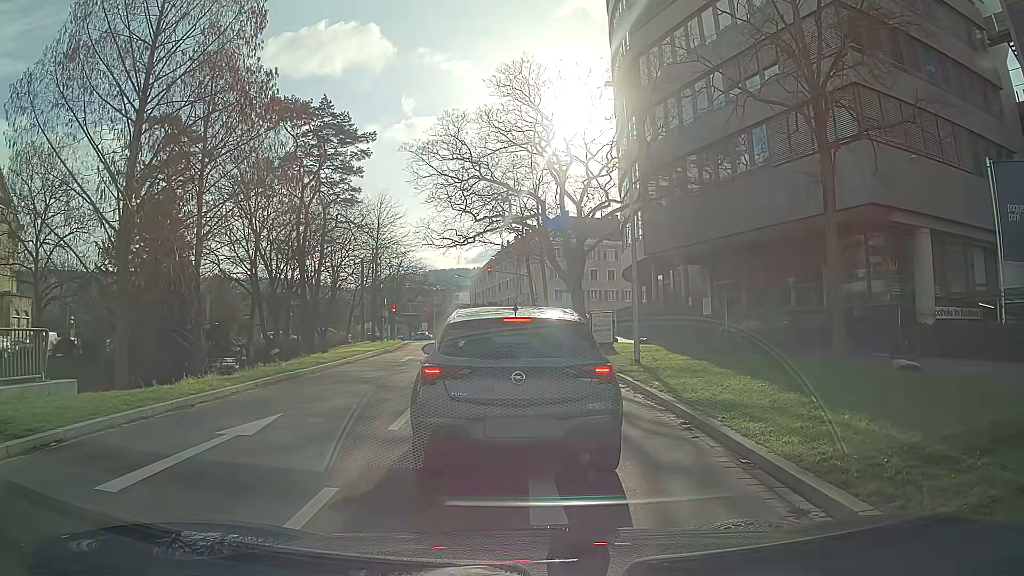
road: primary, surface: asphalt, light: Day
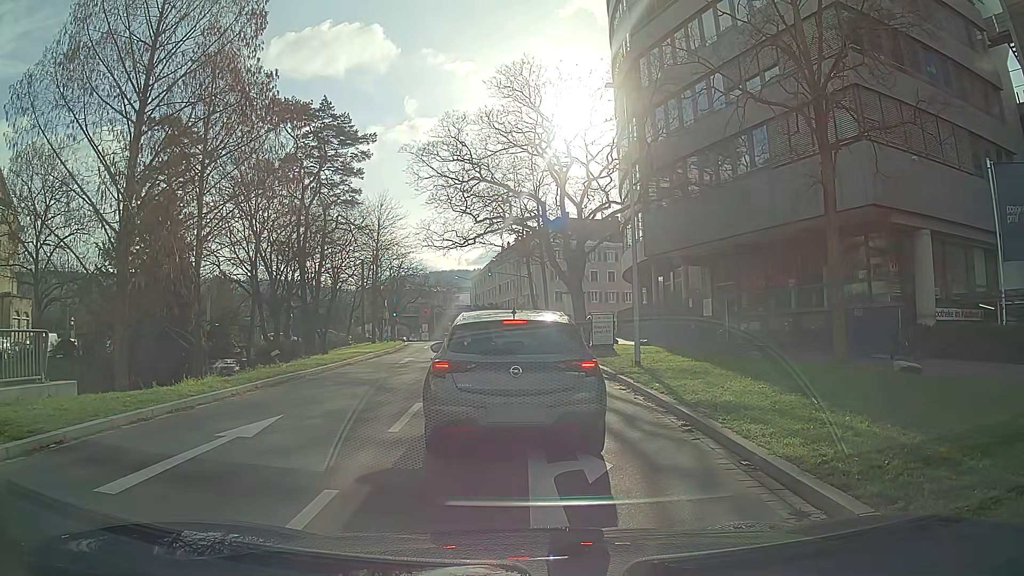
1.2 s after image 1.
(0.0, +0.1) m; 0°
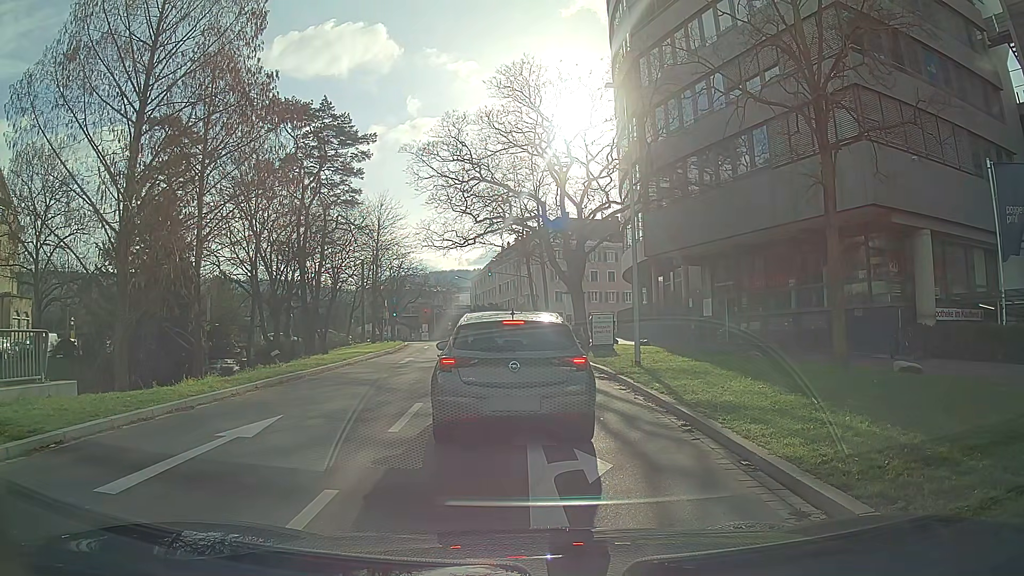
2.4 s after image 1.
(0.0, 0.0) m; 0°
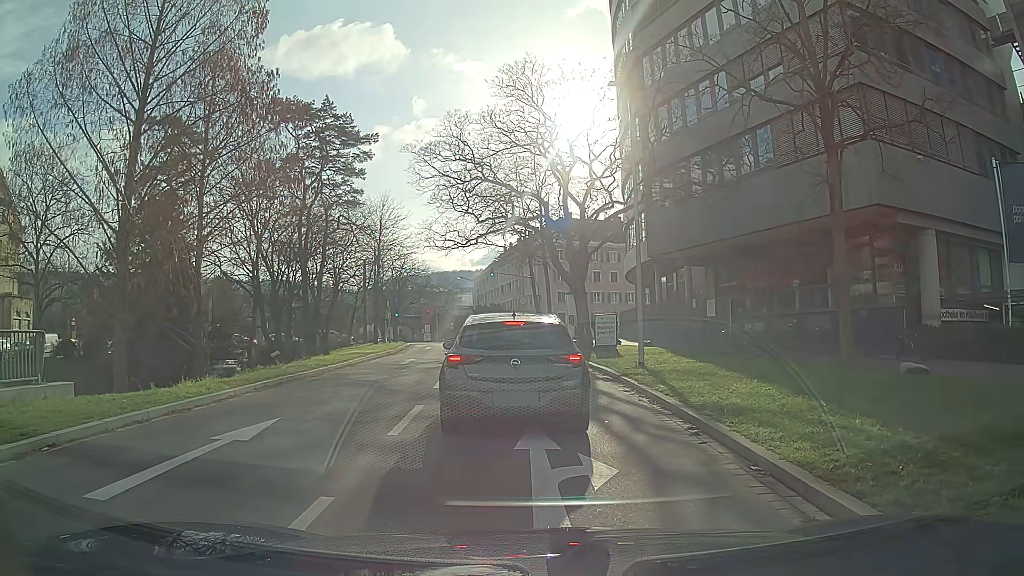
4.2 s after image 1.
(0.0, +0.2) m; 0°
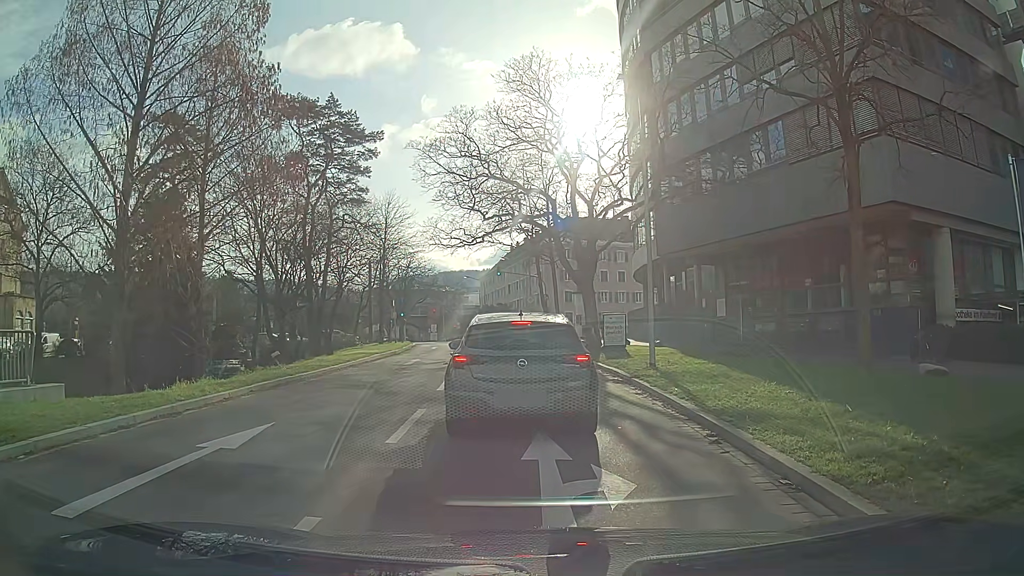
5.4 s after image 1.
(0.0, +0.6) m; 0°
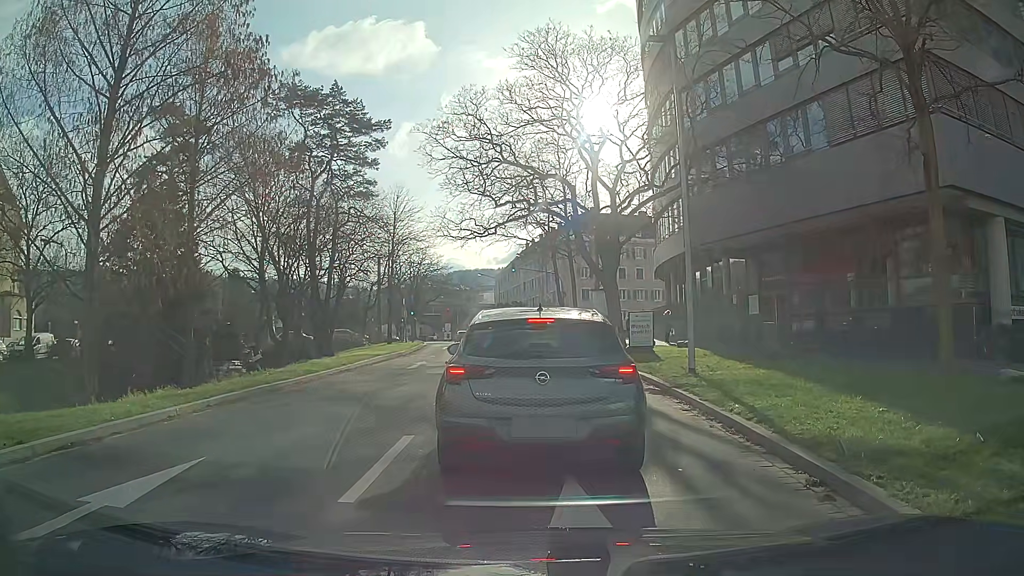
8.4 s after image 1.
(0.0, +2.6) m; 0°
